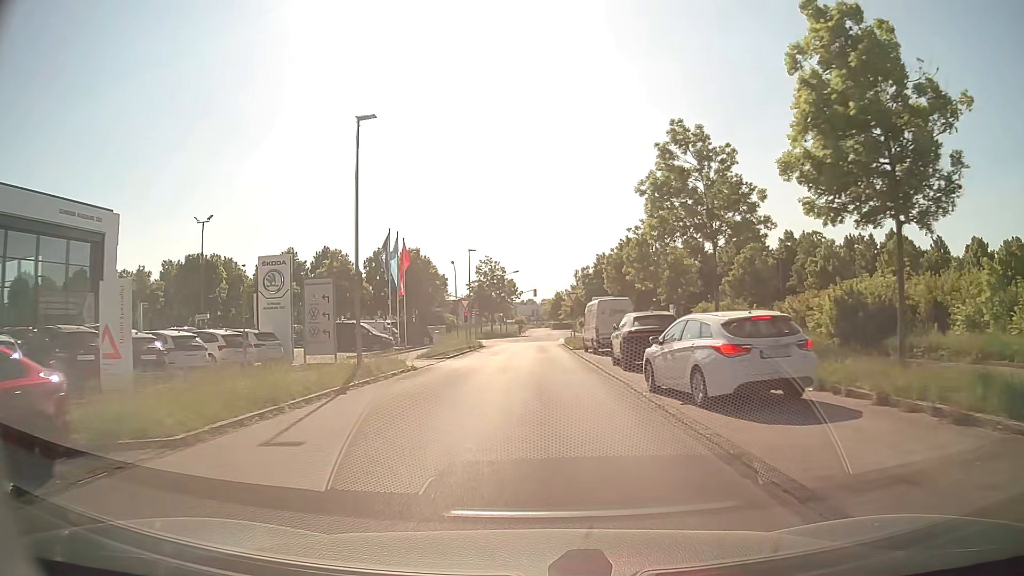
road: residential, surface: asphalt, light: Day
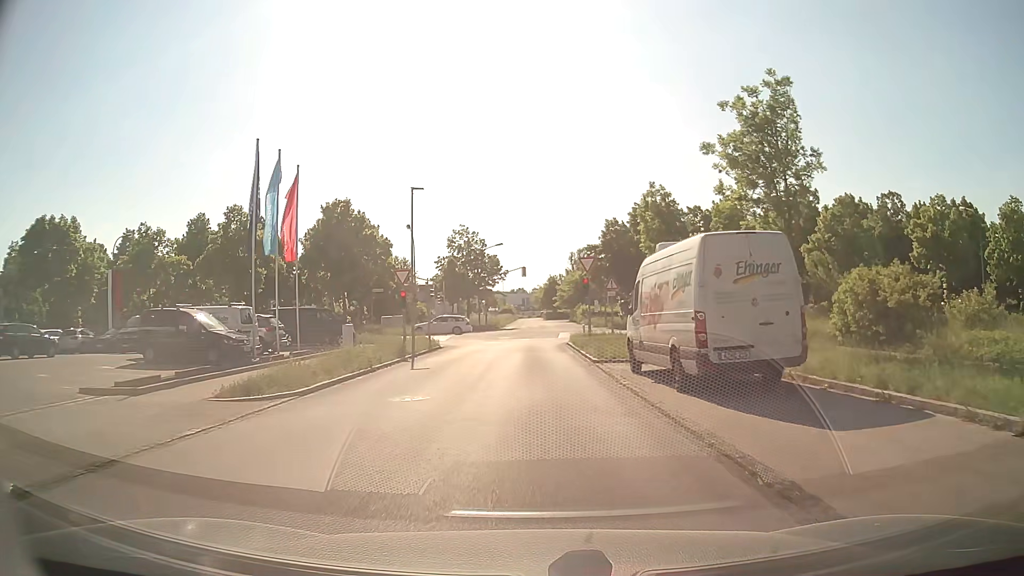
(+0.1, +20.9) m; +1°
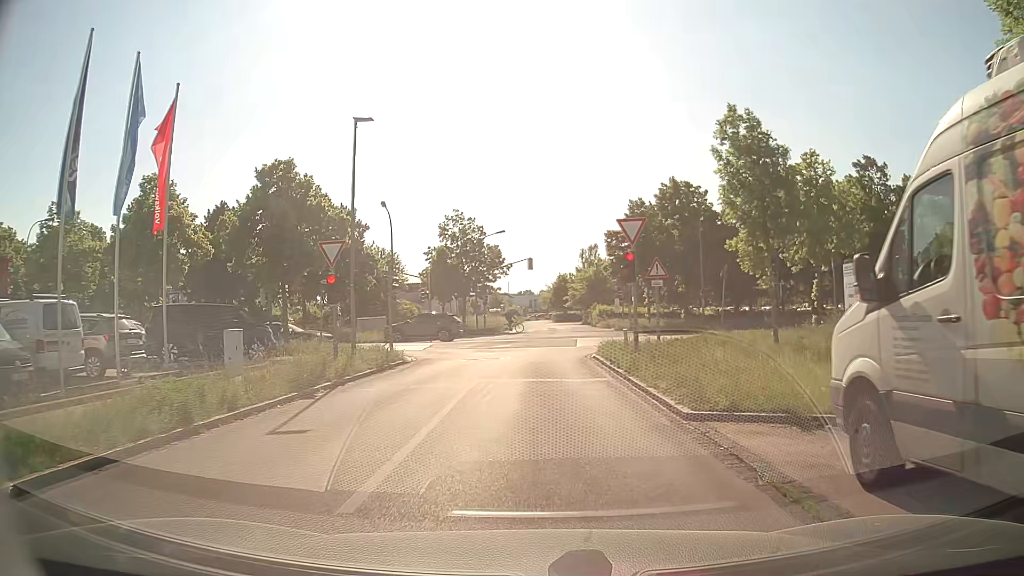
(-0.1, +11.3) m; 0°
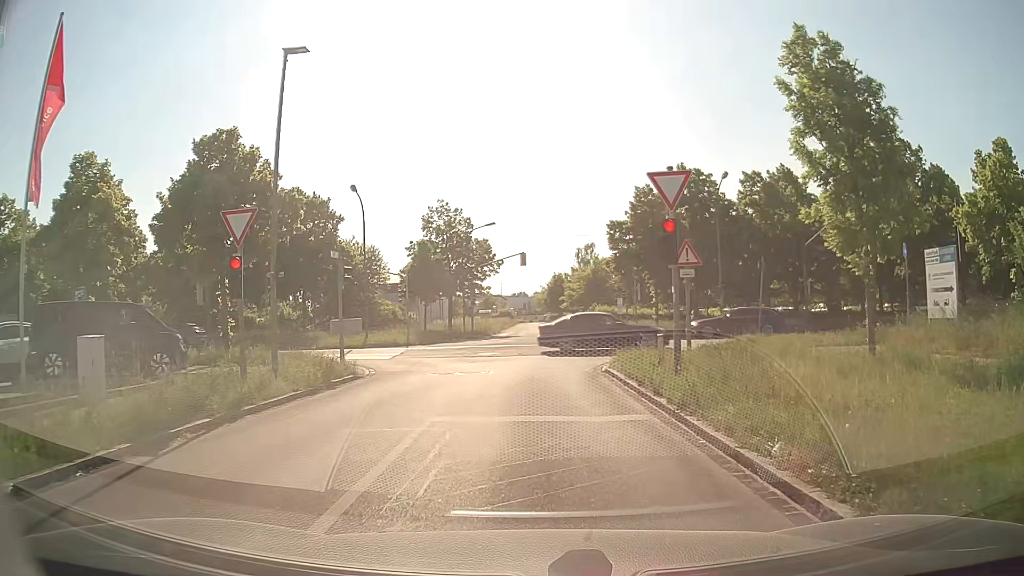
(-0.1, +5.7) m; 0°
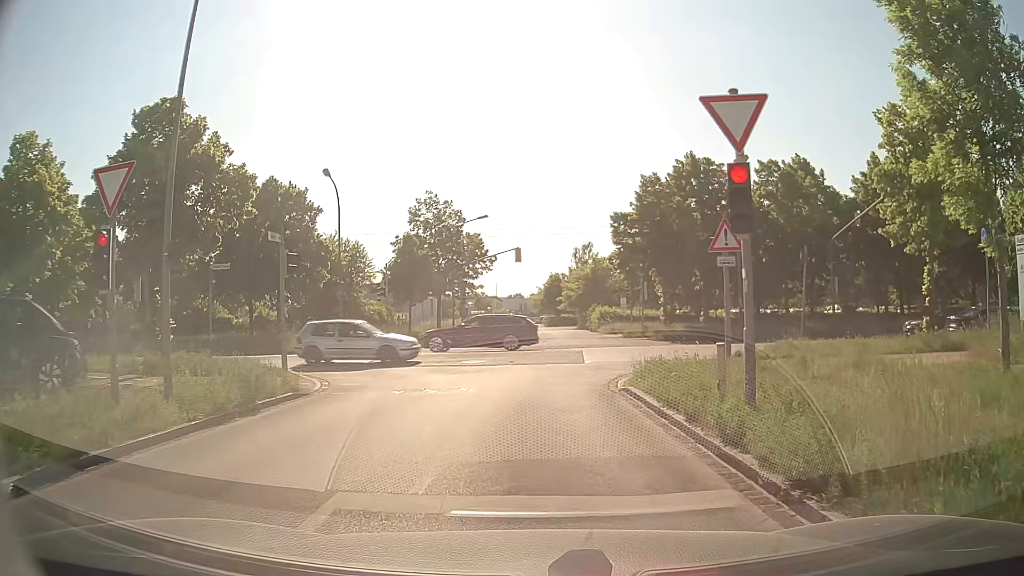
(0.0, +4.2) m; 0°
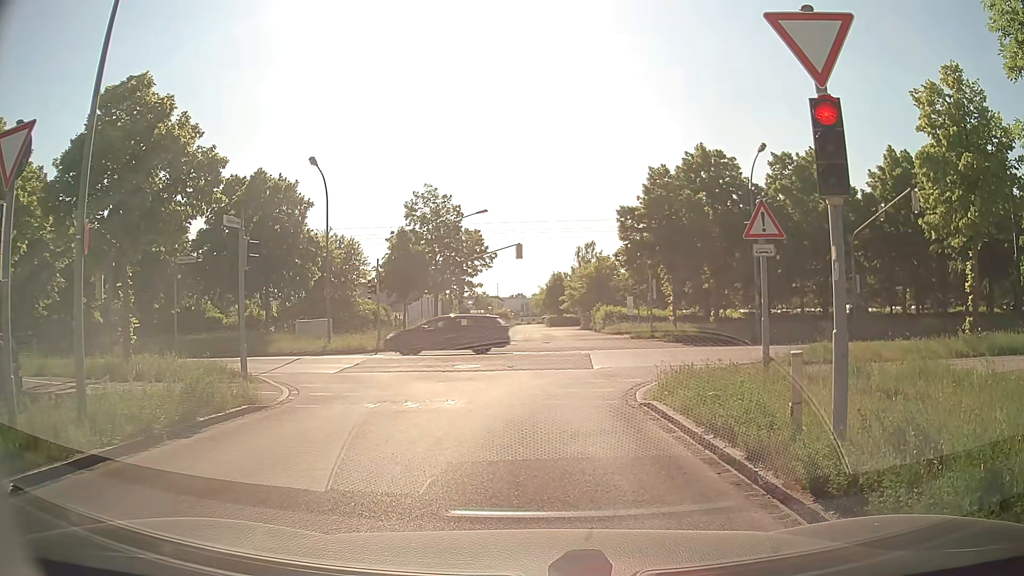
(0.0, +2.2) m; 0°
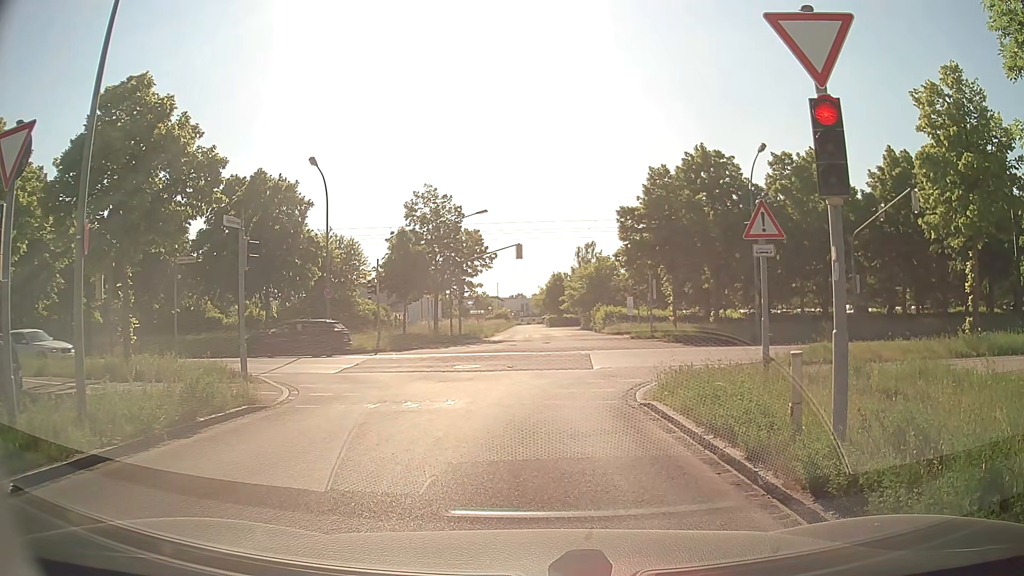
(0.0, 0.0) m; 0°
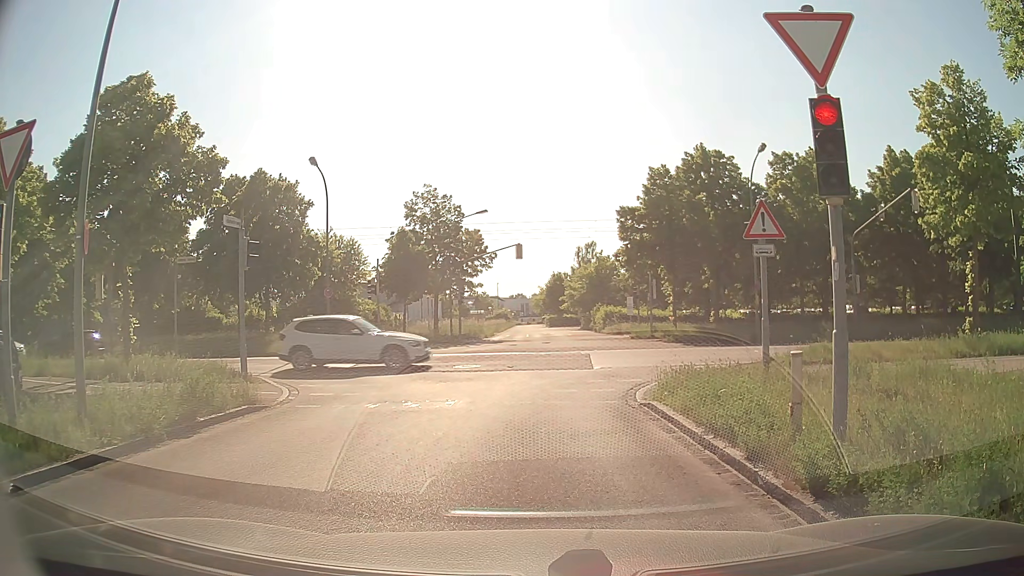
(0.0, 0.0) m; 0°
